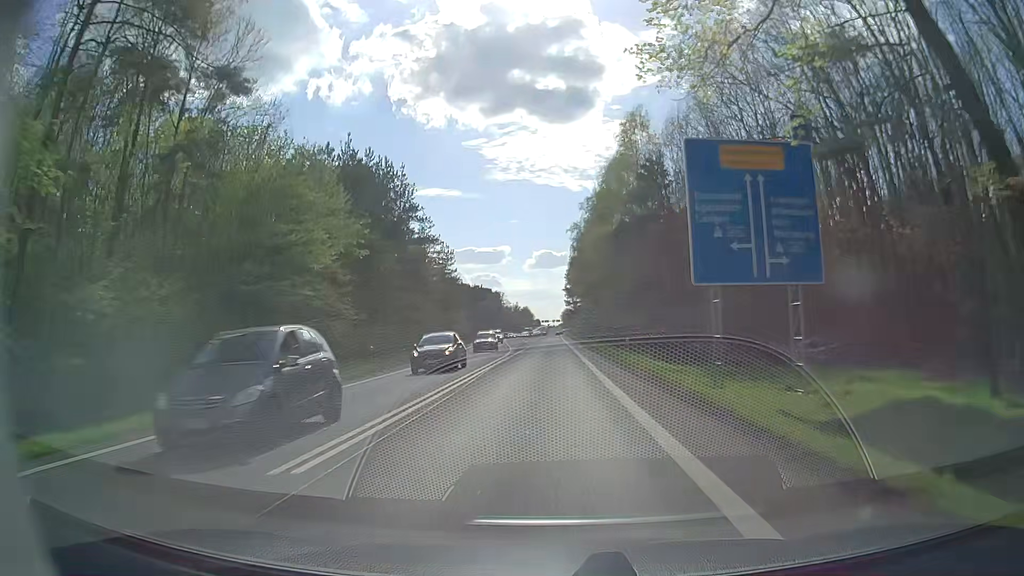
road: secondary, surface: asphalt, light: Day
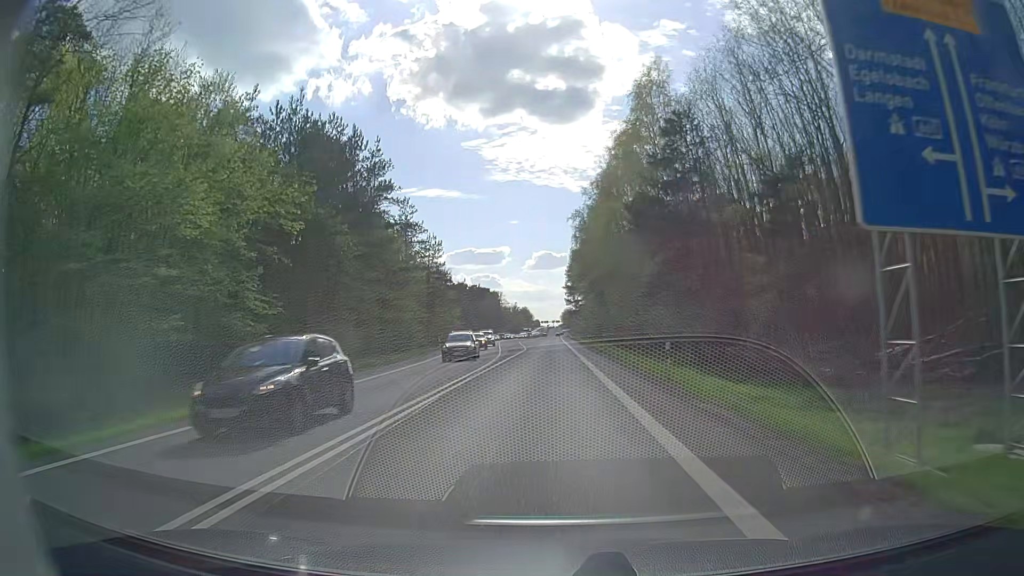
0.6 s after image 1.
(0.0, +10.8) m; 0°
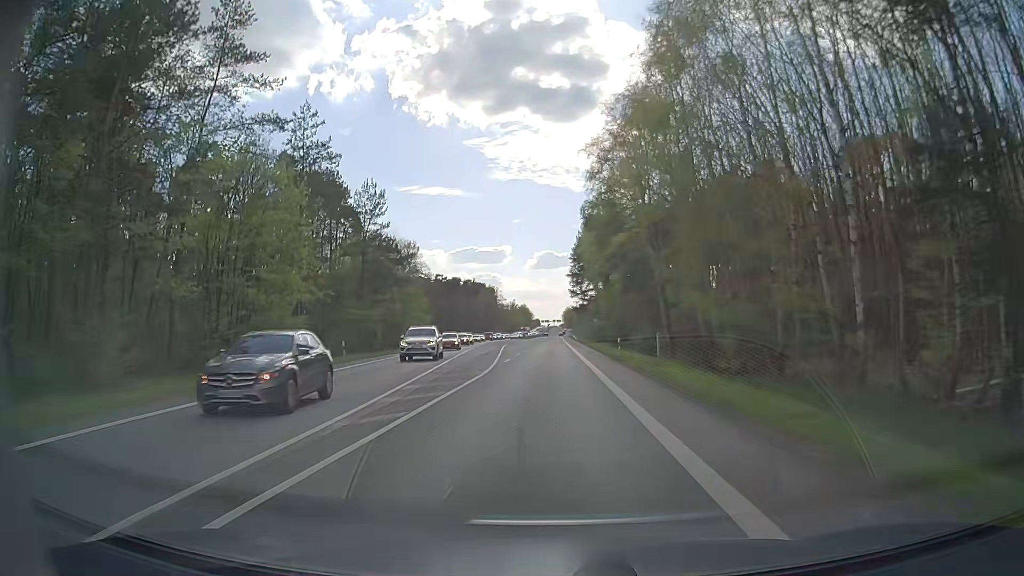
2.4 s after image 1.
(-0.1, +32.3) m; -1°
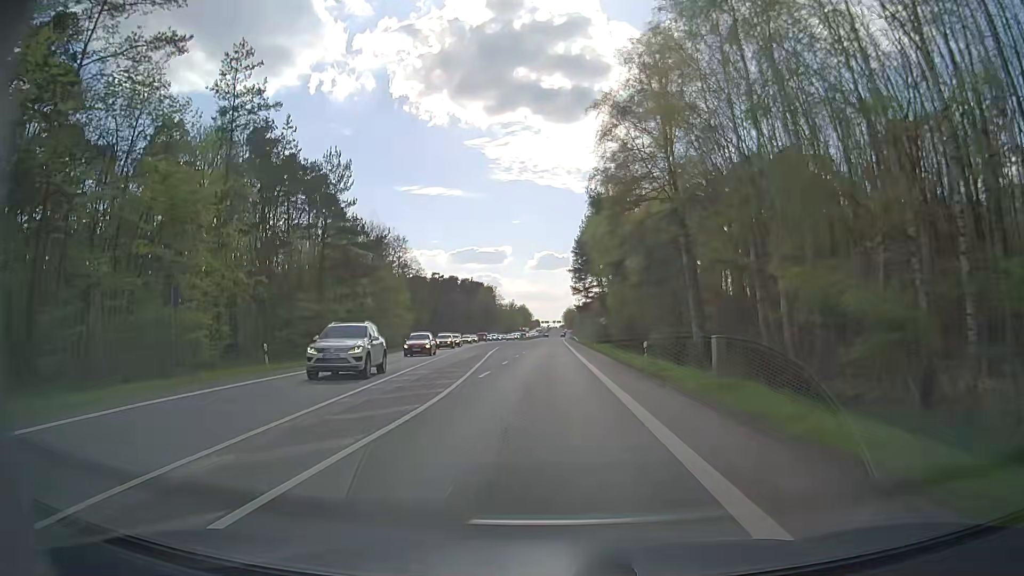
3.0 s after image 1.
(0.0, +10.8) m; 0°
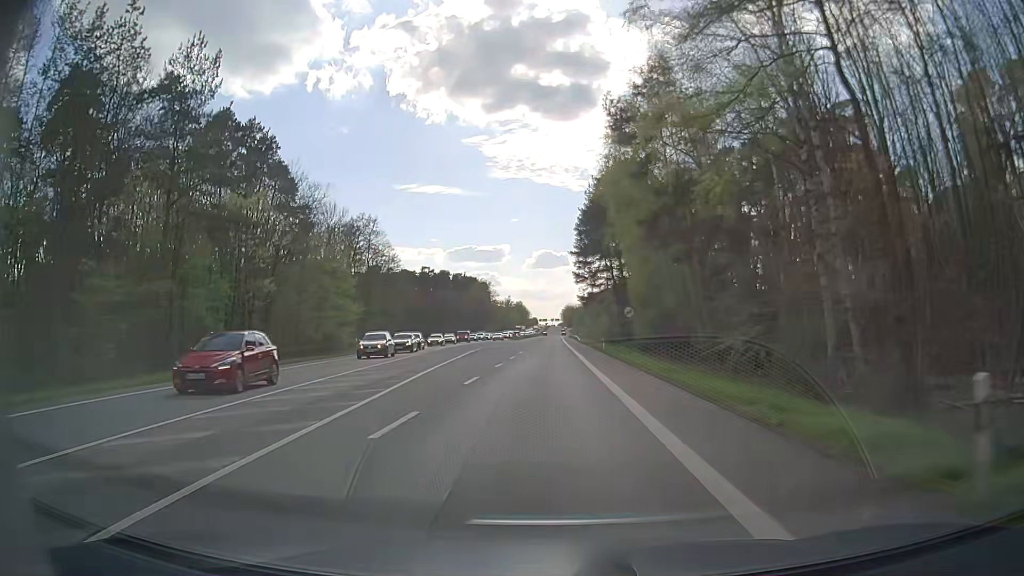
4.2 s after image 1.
(+0.3, +21.5) m; +1°
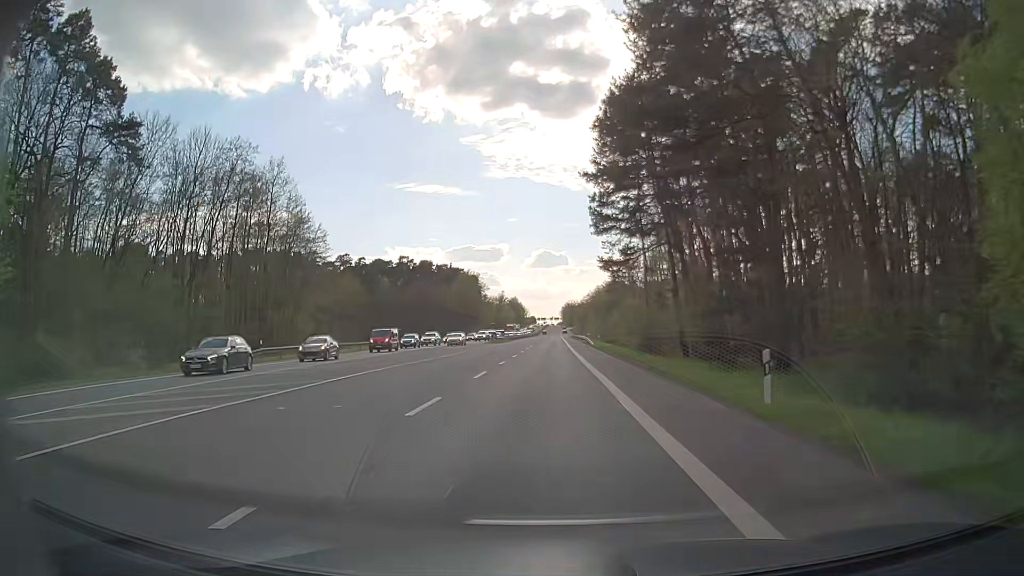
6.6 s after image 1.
(0.0, +42.2) m; 0°
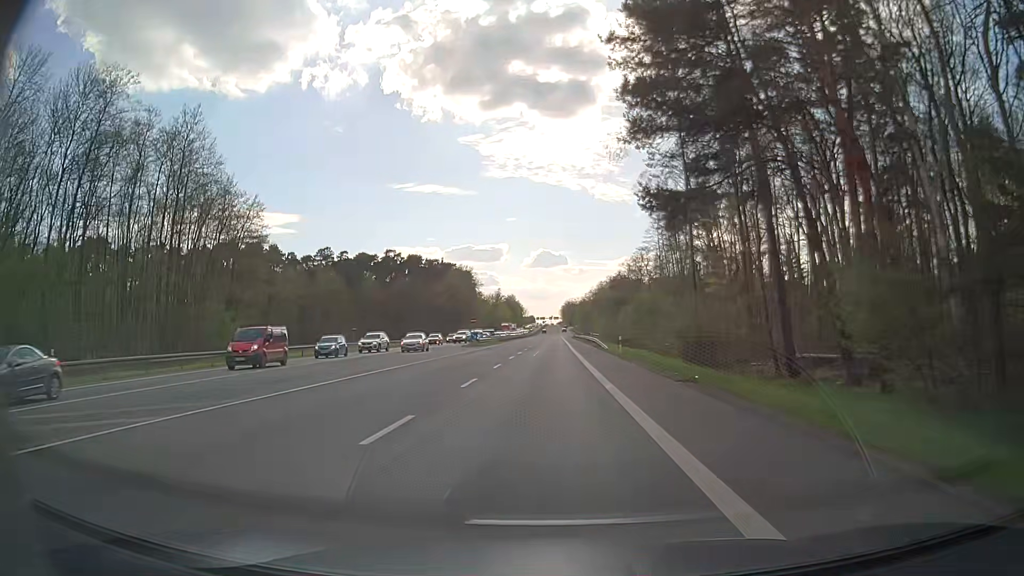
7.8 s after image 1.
(-0.1, +20.7) m; -1°
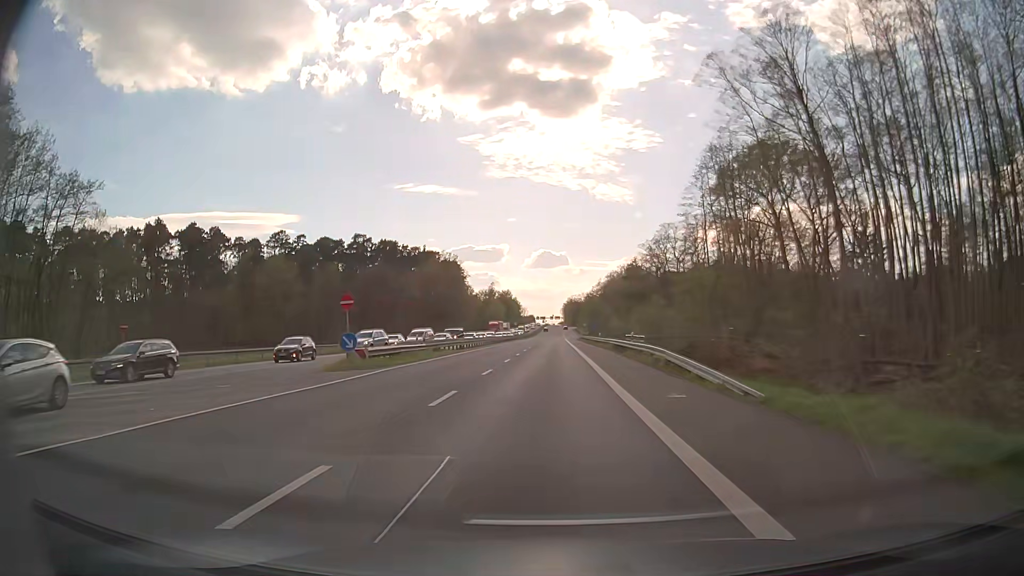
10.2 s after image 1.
(+0.3, +40.4) m; 0°
(0, +10) (0, +20) (0, +30) (0, +40) (0, +50) (0, +60) (0, +70) (0, +80) (0, +90) (0, +100) m
